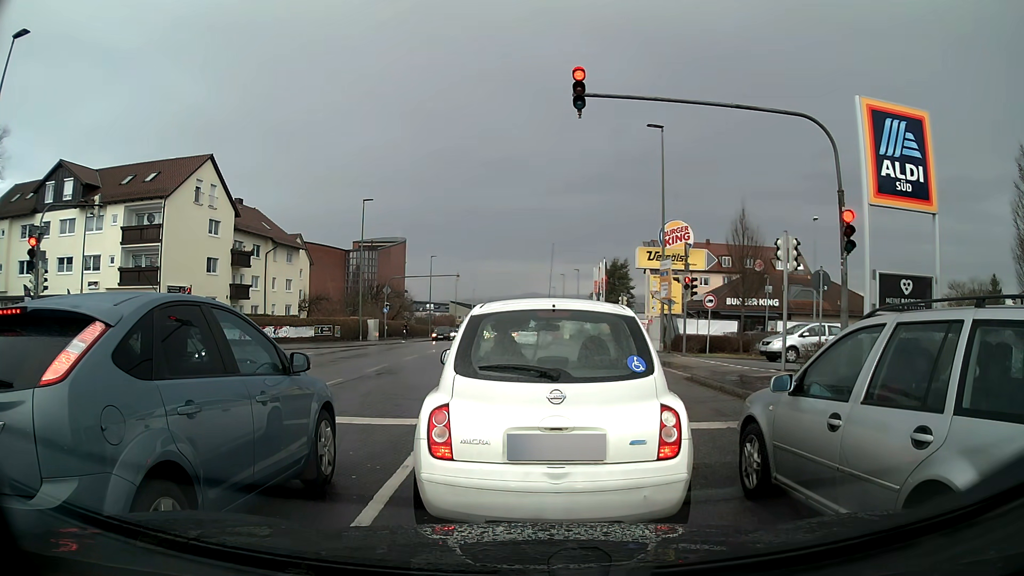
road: tertiary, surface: asphalt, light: Day
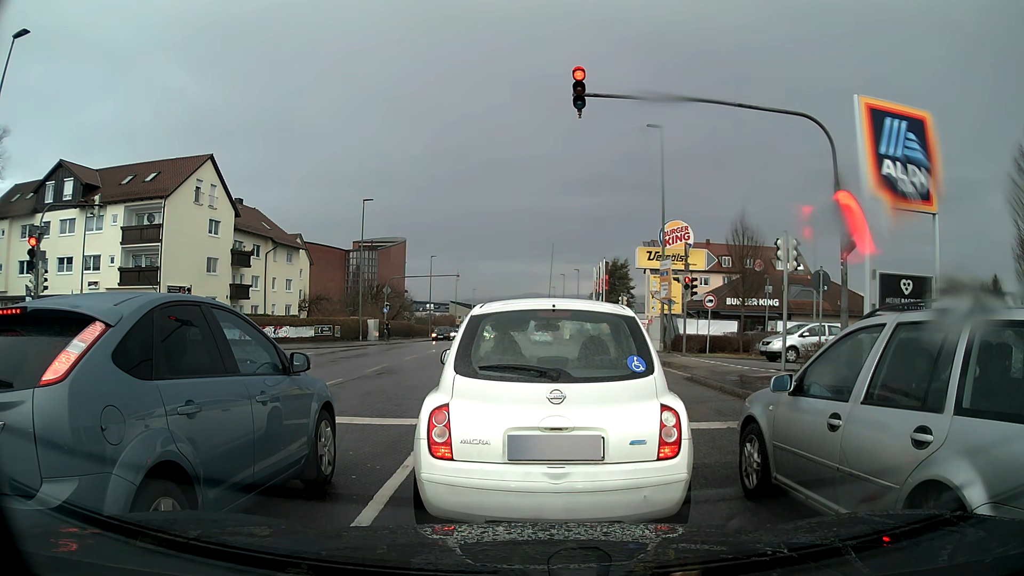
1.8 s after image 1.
(0.0, 0.0) m; 0°
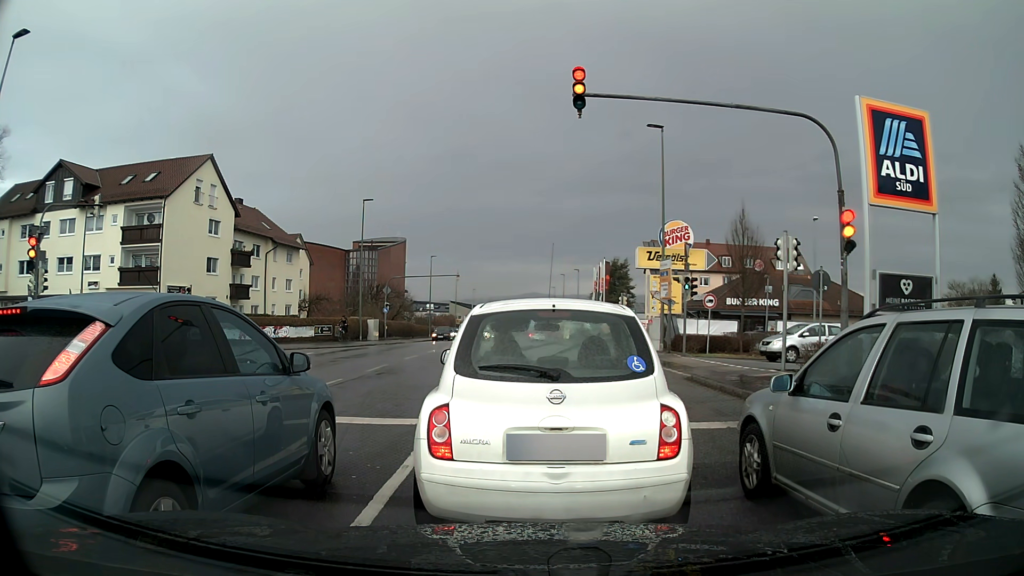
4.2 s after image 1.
(0.0, 0.0) m; 0°
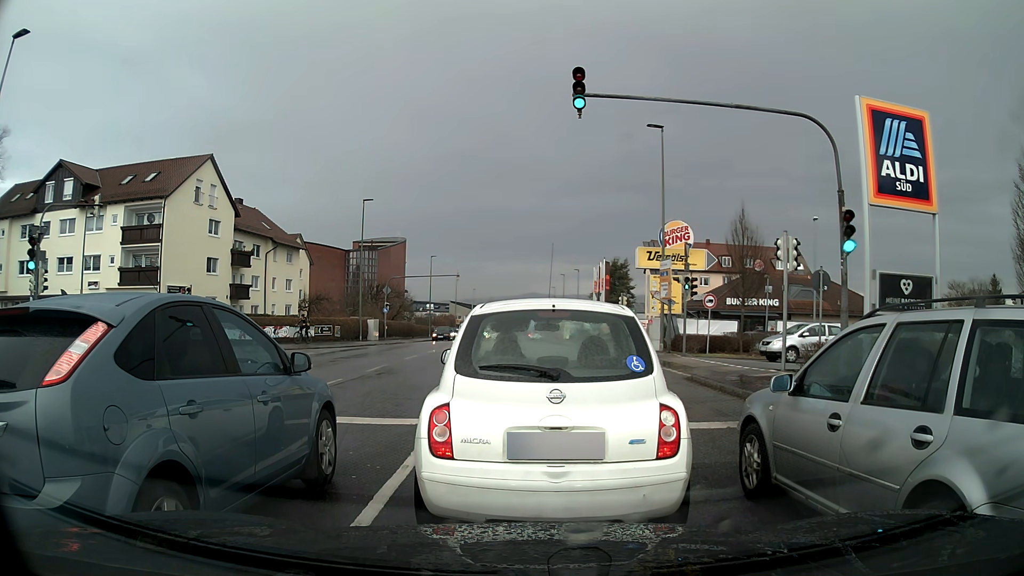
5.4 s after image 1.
(0.0, 0.0) m; 0°
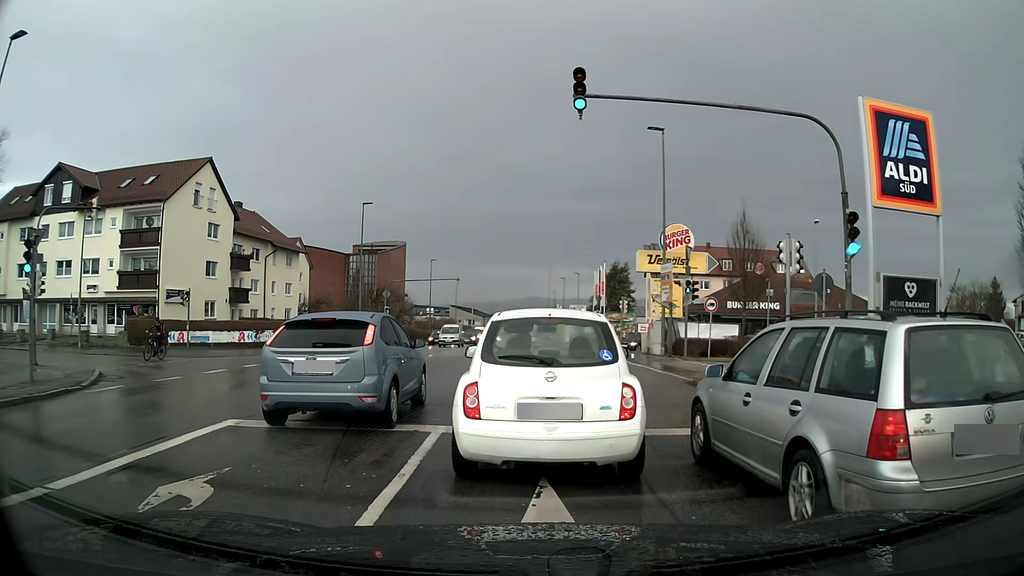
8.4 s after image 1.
(0.0, +0.2) m; 0°
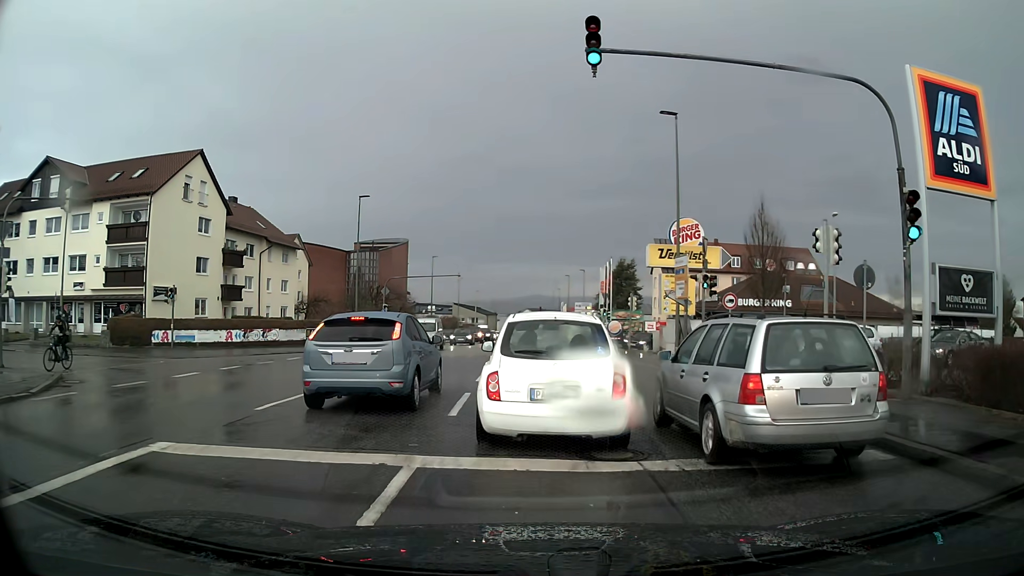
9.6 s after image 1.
(0.0, +2.3) m; -1°
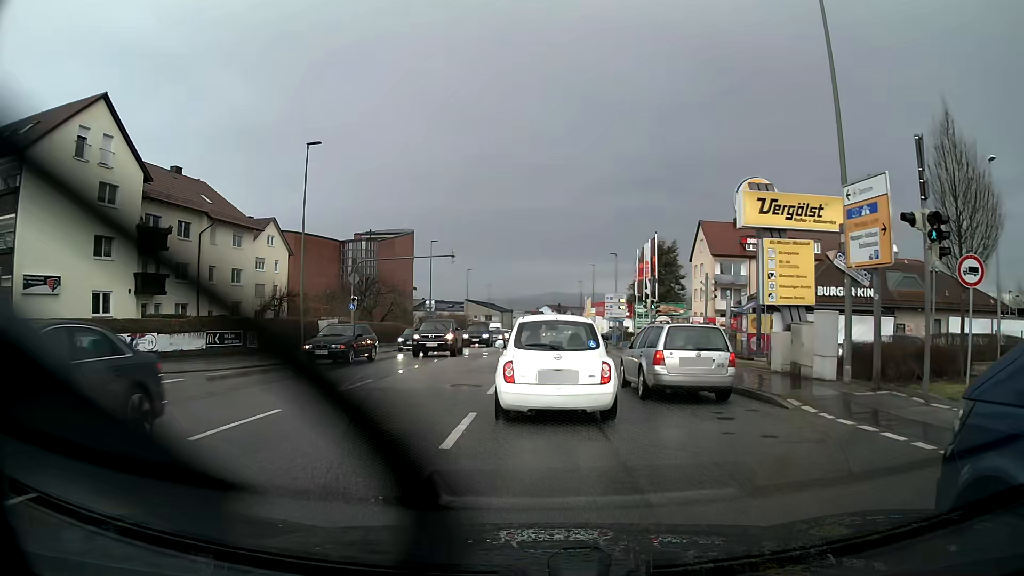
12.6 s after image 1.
(-0.2, +14.7) m; -2°
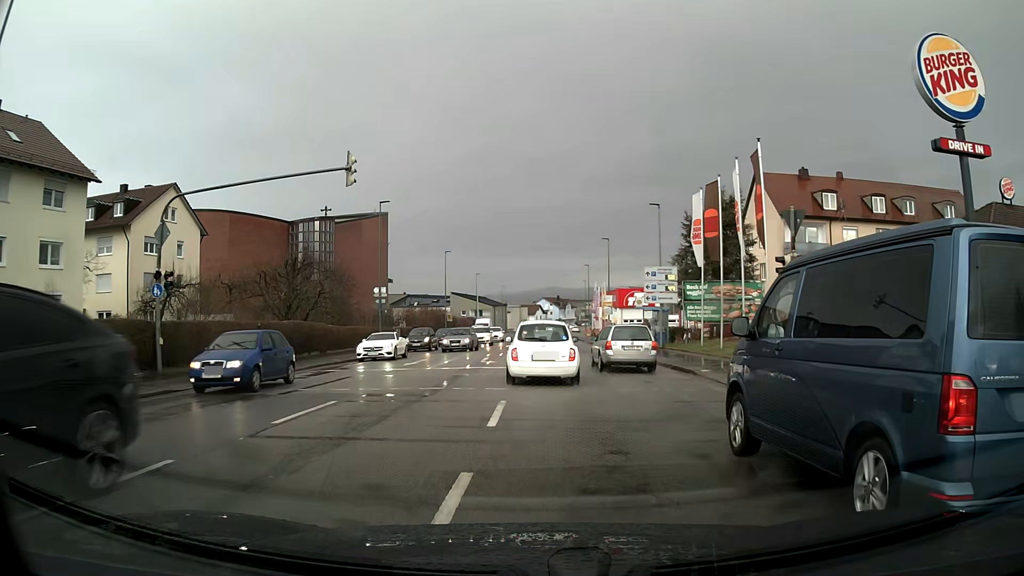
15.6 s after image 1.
(+0.1, +22.3) m; +1°
(0, +10) (0, +20) (0, +30) (0, +40) (0, +50) (0, +60) (0, +70) (0, +80) (0, +90) (0, +100) m
